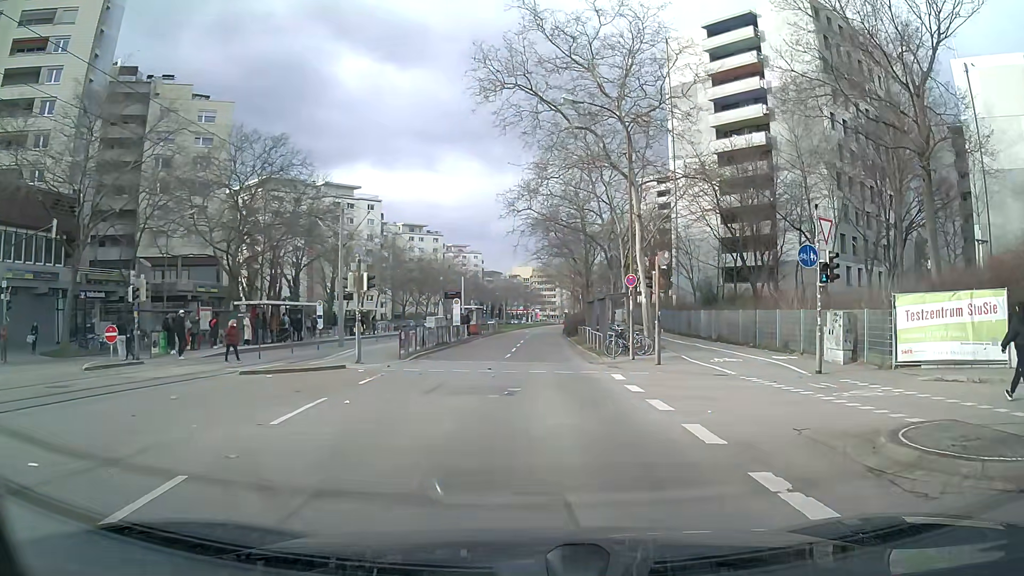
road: tertiary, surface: asphalt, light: Day
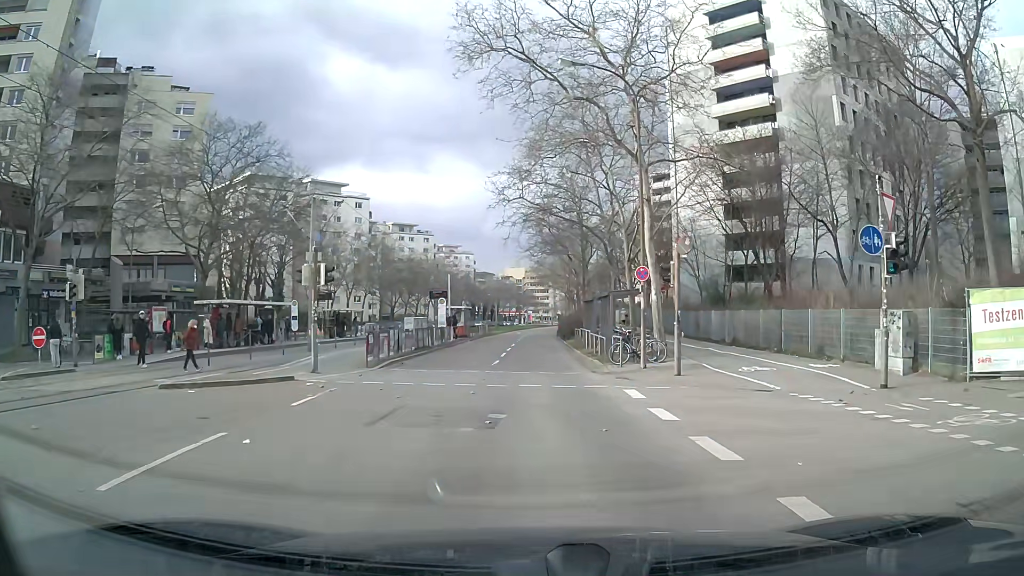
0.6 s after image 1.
(0.0, +4.0) m; 0°
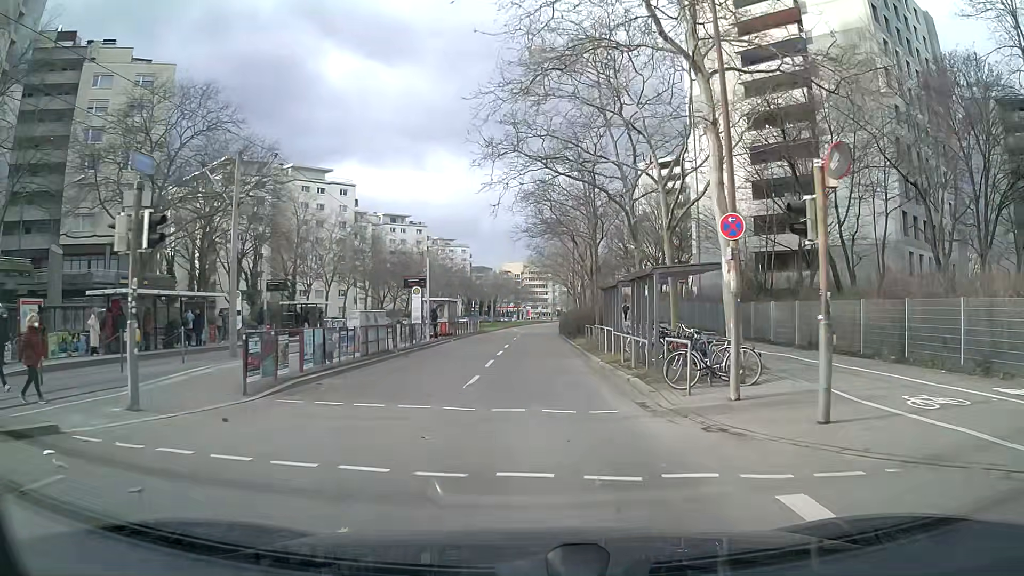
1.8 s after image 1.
(0.0, +9.2) m; 0°
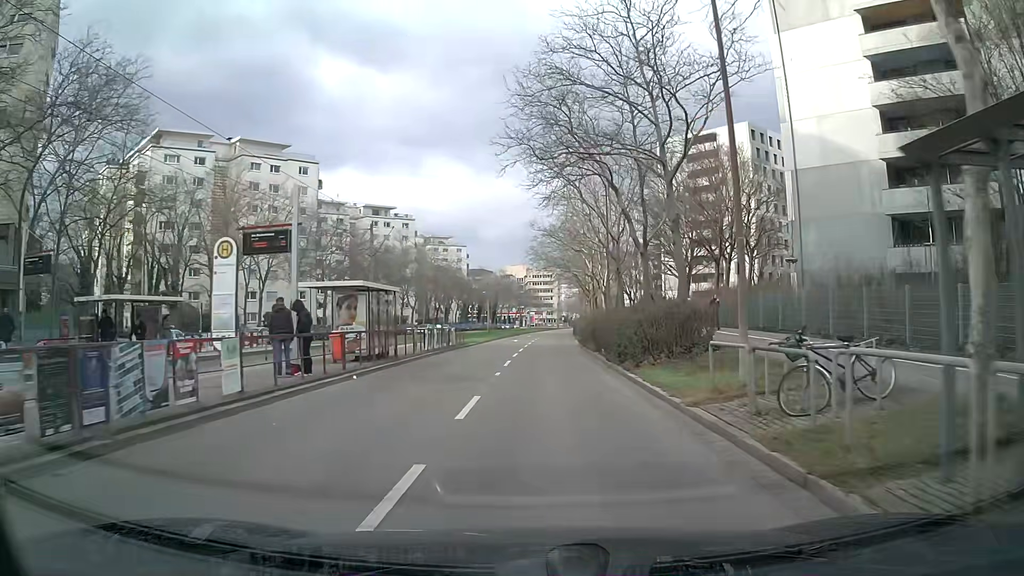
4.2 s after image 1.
(-0.1, +22.4) m; 0°
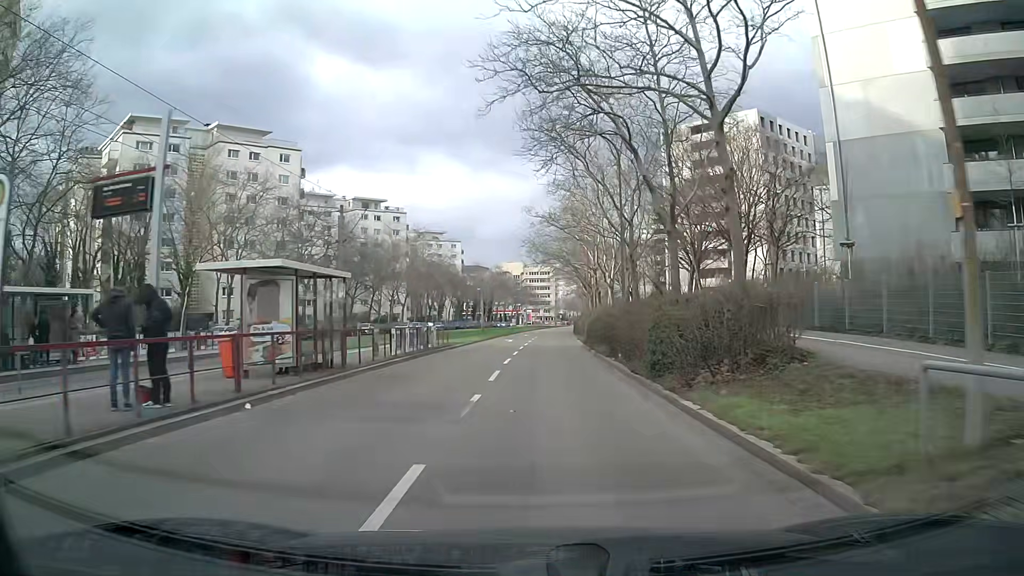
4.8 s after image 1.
(0.0, +6.3) m; +1°
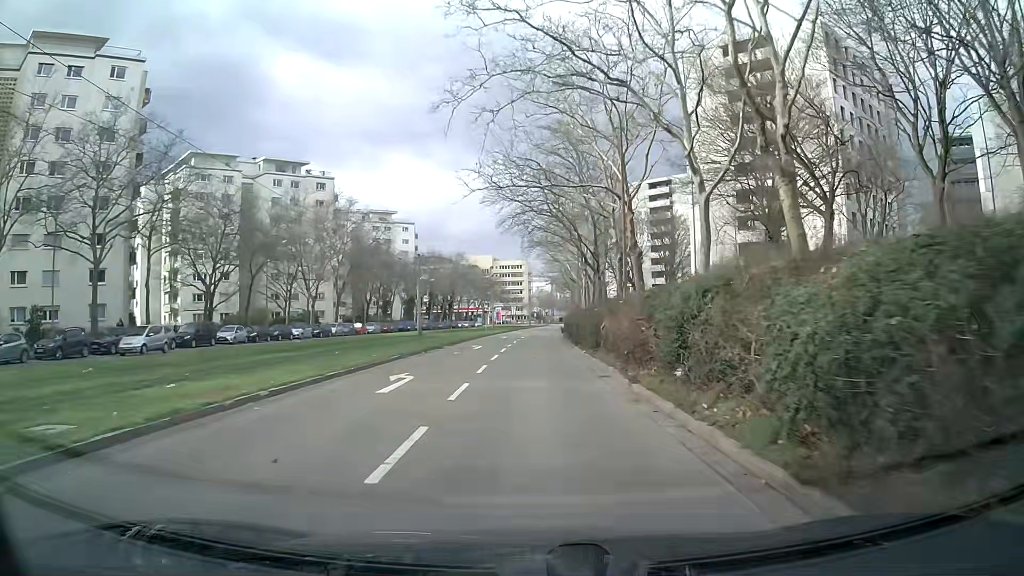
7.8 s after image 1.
(+0.4, +34.4) m; +2°
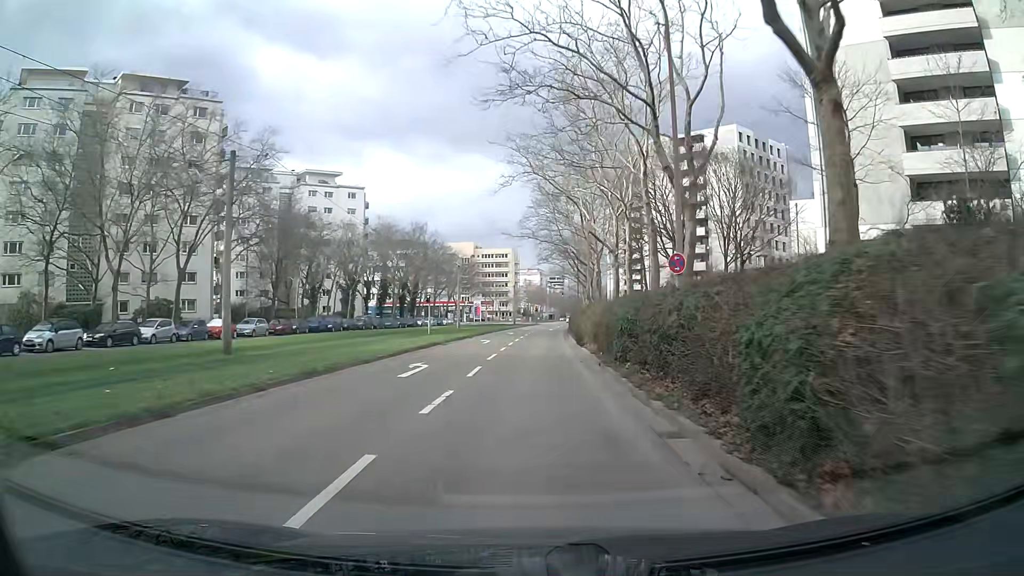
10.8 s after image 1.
(+0.5, +37.9) m; +1°
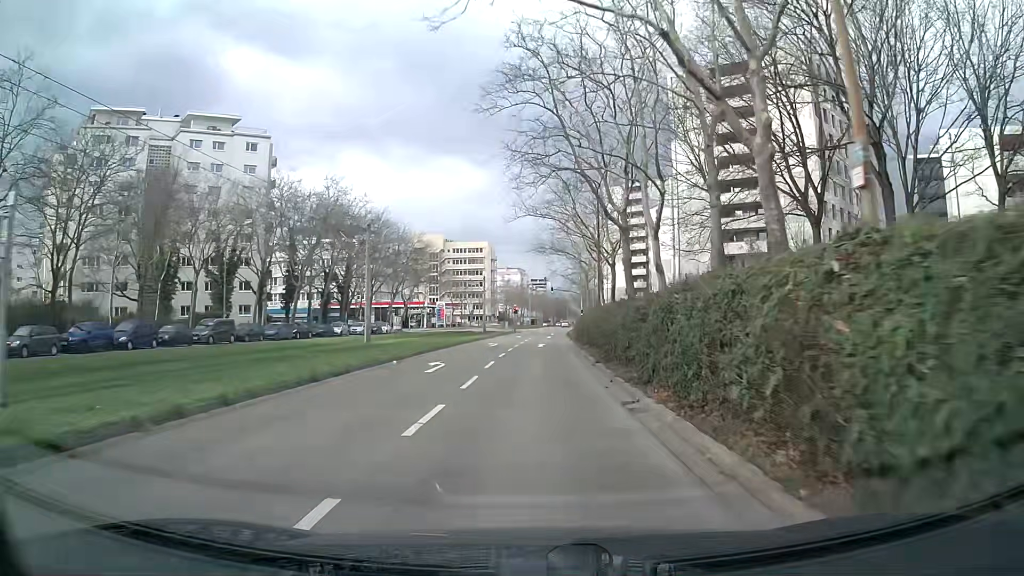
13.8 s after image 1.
(+0.5, +37.3) m; +2°
(0, +10) (0, +20) (0, +30) (0, +40) (+1, +50) (+1, +60) (+2, +70) (+2, +80) (+3, +90) (+4, +100) m
